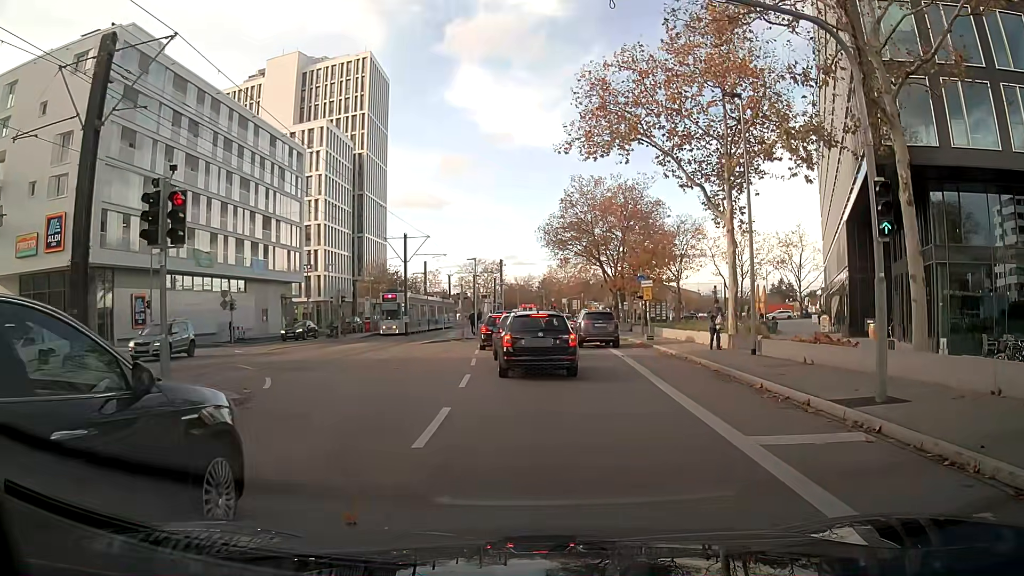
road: secondary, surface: asphalt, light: Day
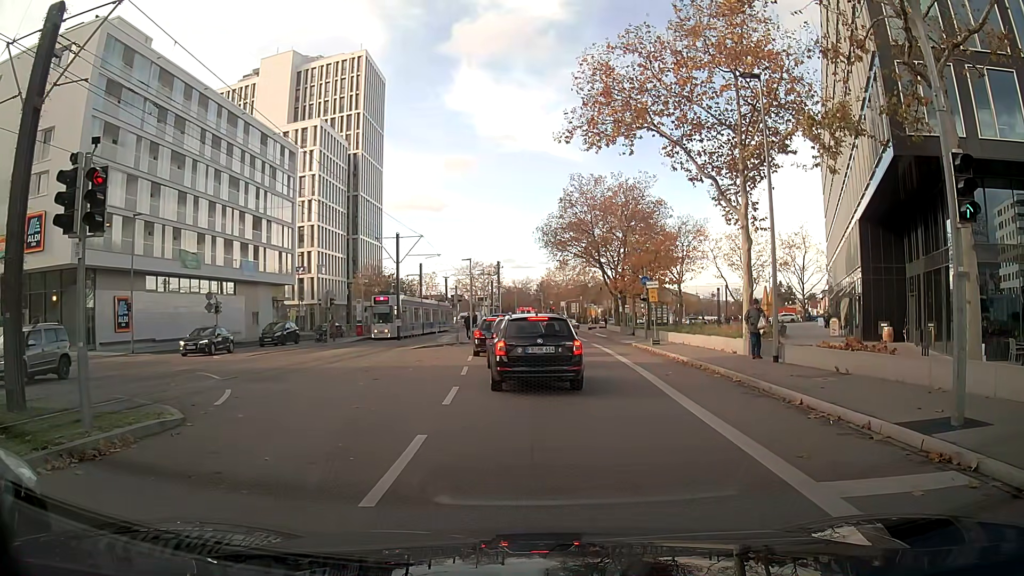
(0.0, +2.0) m; 0°
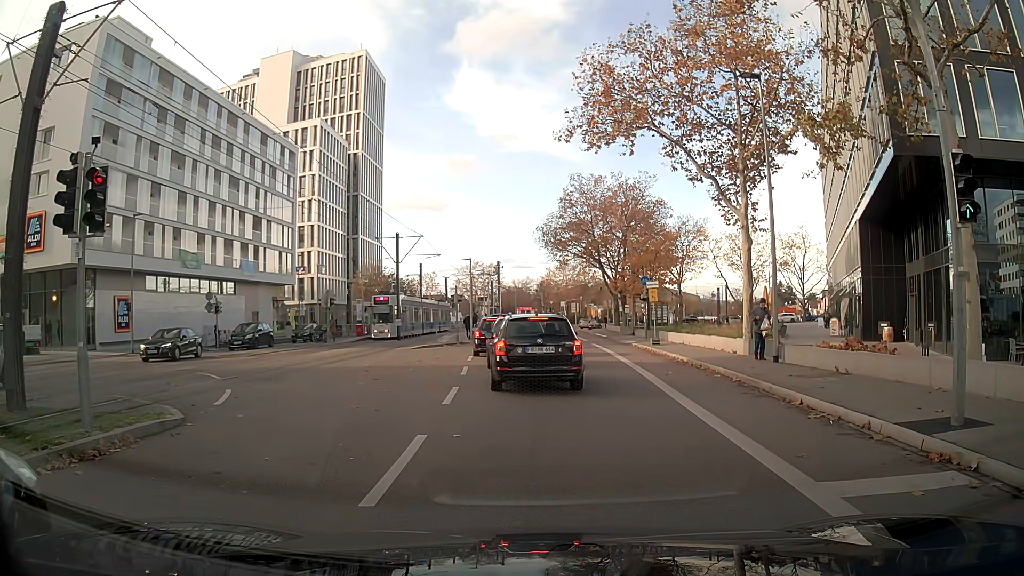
(0.0, 0.0) m; 0°
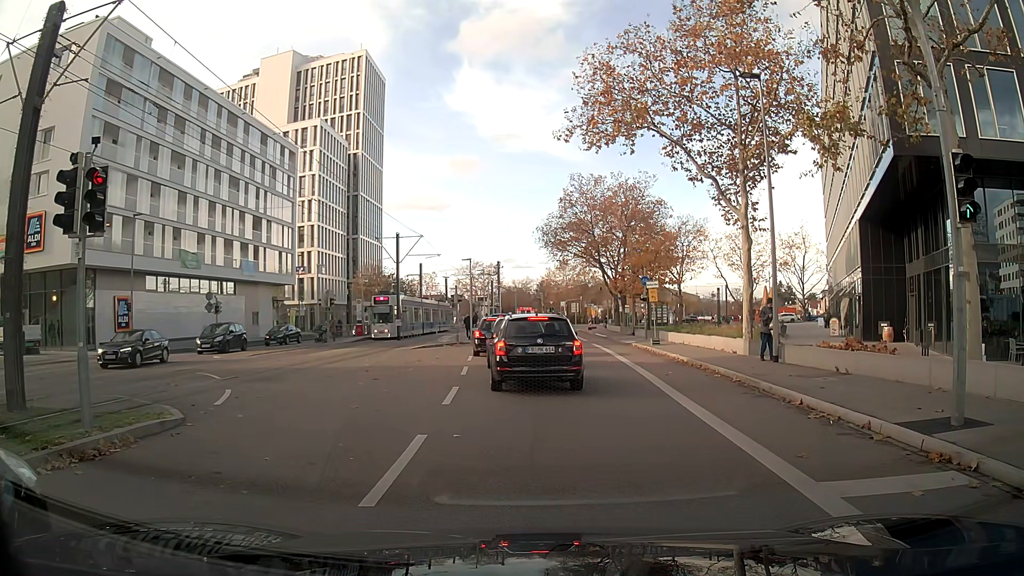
(0.0, 0.0) m; 0°
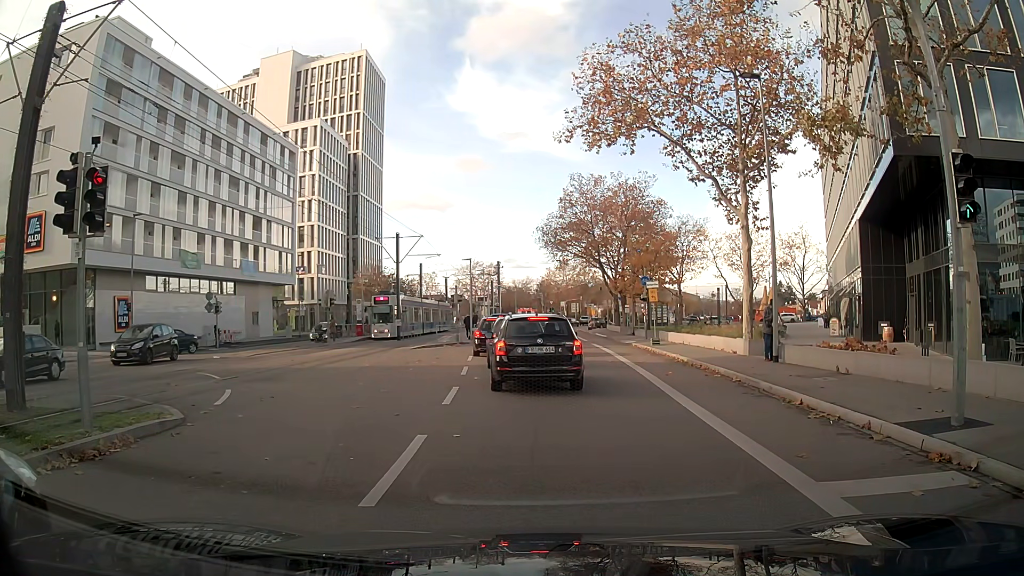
(0.0, 0.0) m; 0°
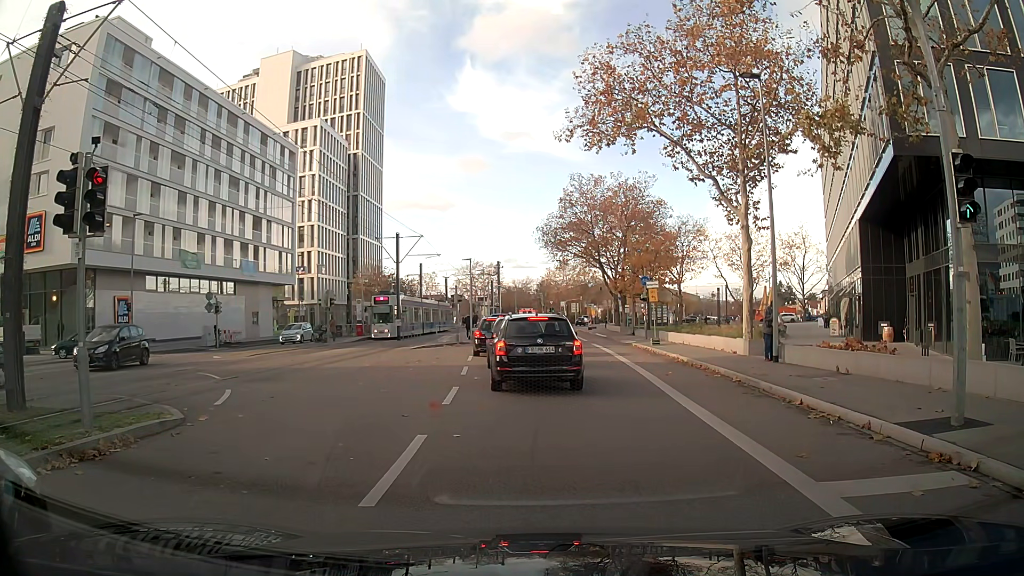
(0.0, 0.0) m; 0°
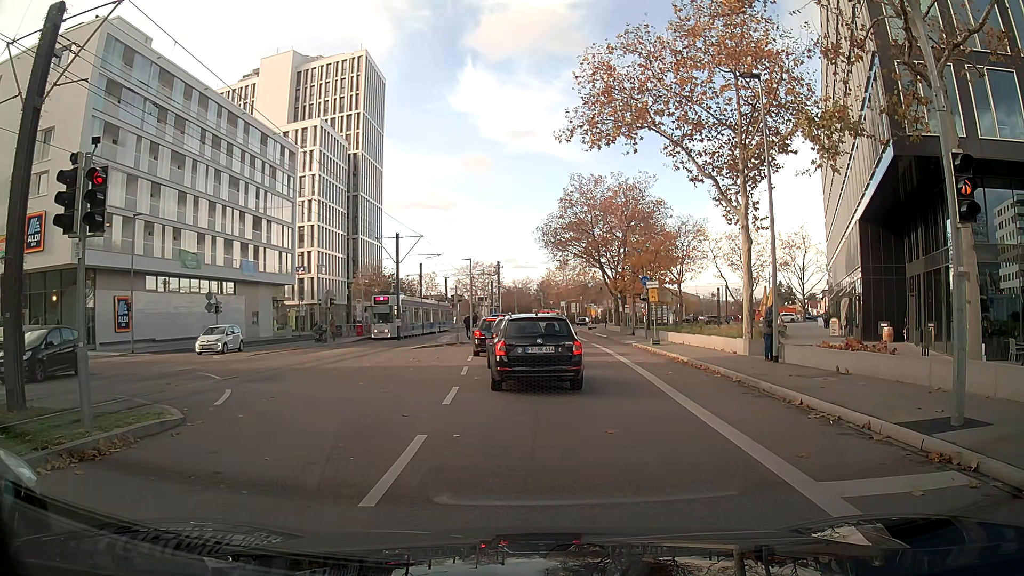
(0.0, 0.0) m; 0°
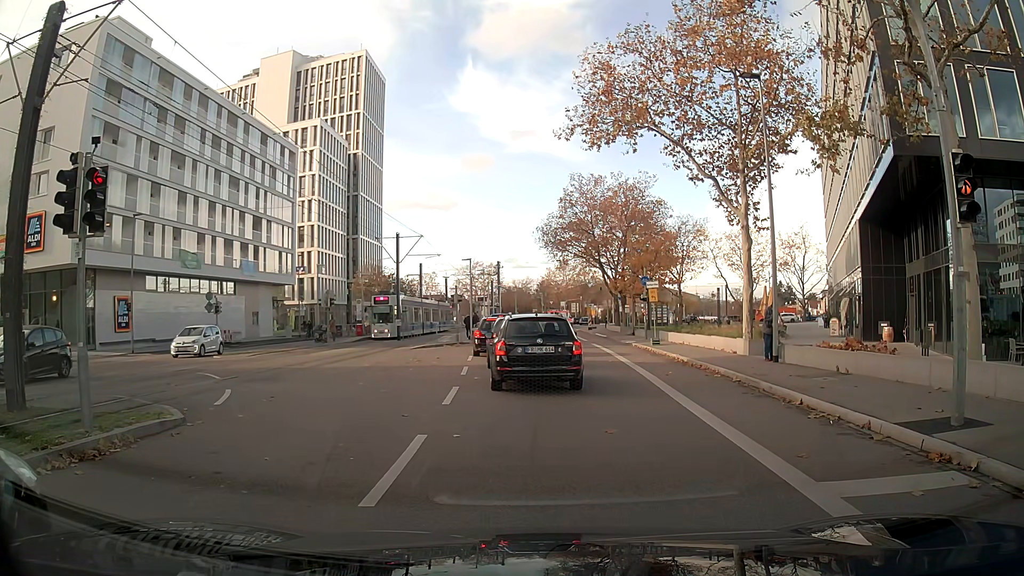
(0.0, 0.0) m; 0°
(0, +10) (0, +20) (0, +30) (0, +40) (0, +50) (-1, +60) (-1, +70) (0, +80) (0, +90) (+3, +100) m
